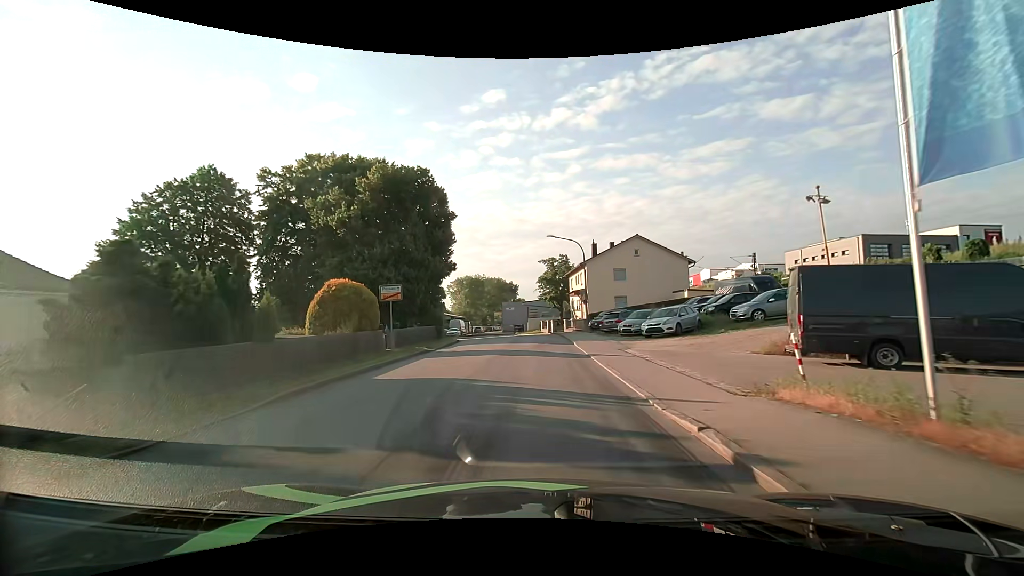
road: unclassified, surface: asphalt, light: Day
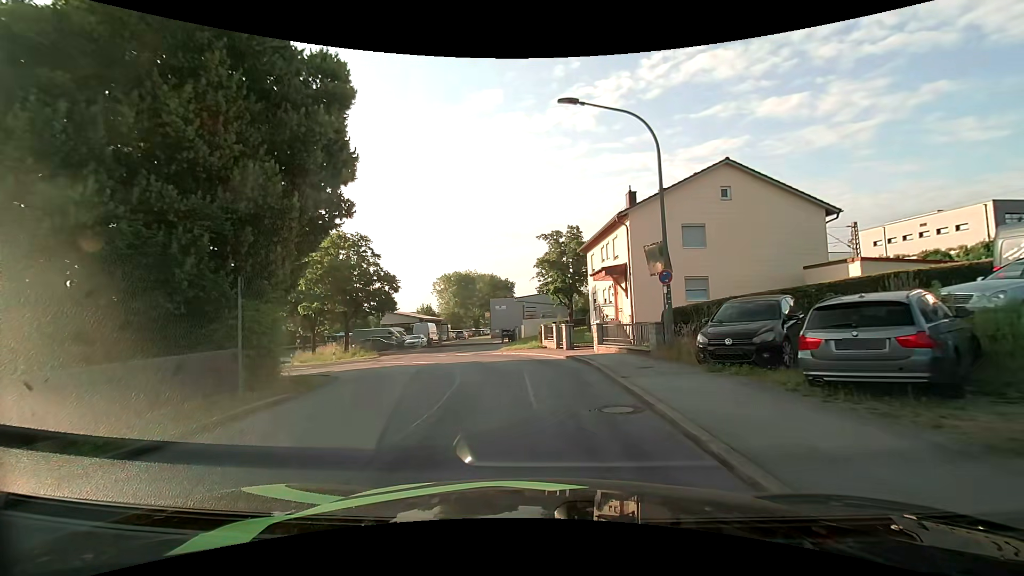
(0.0, +23.6) m; 0°
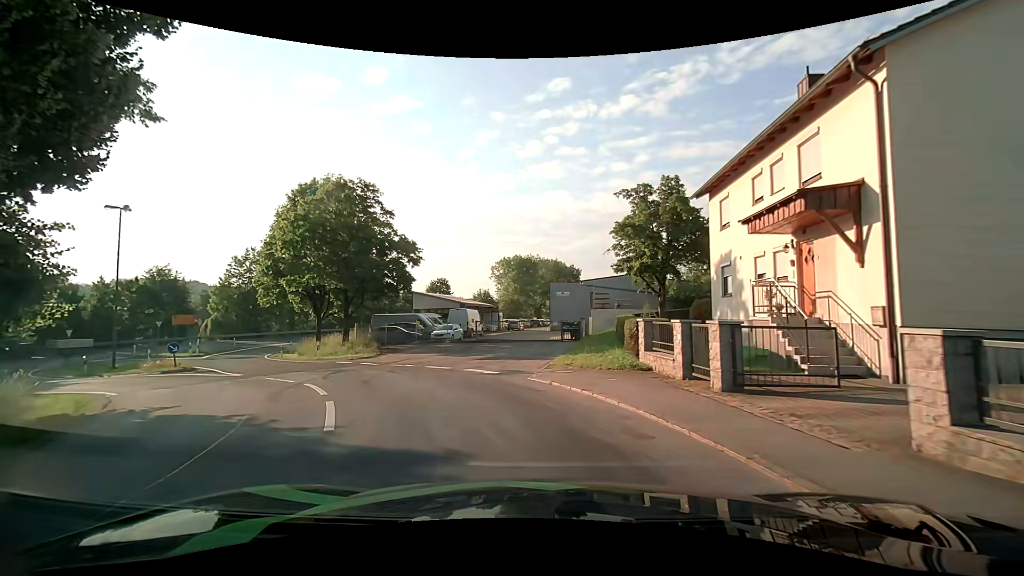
(-0.4, +14.4) m; -7°
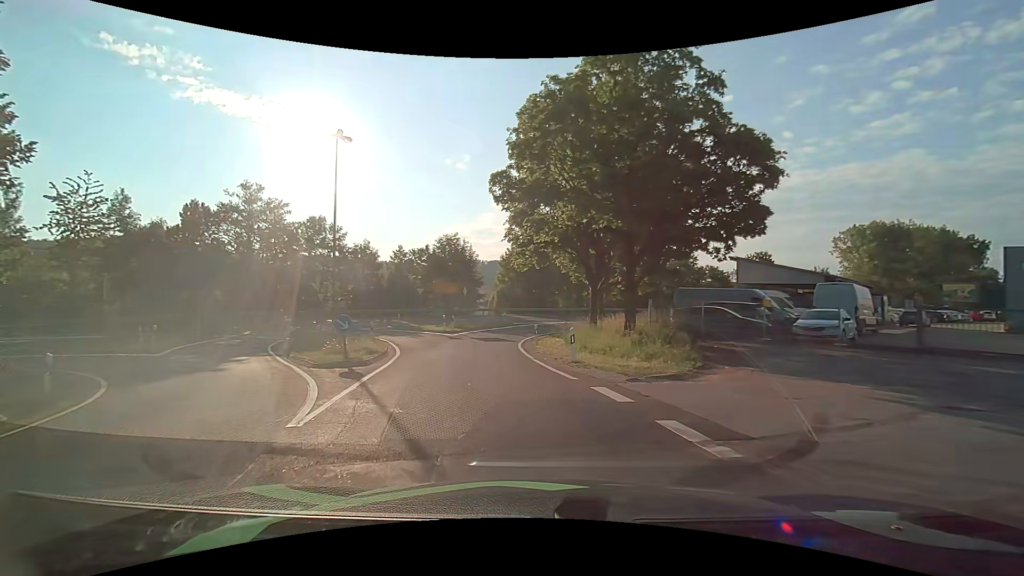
(-4.5, +16.2) m; -33°
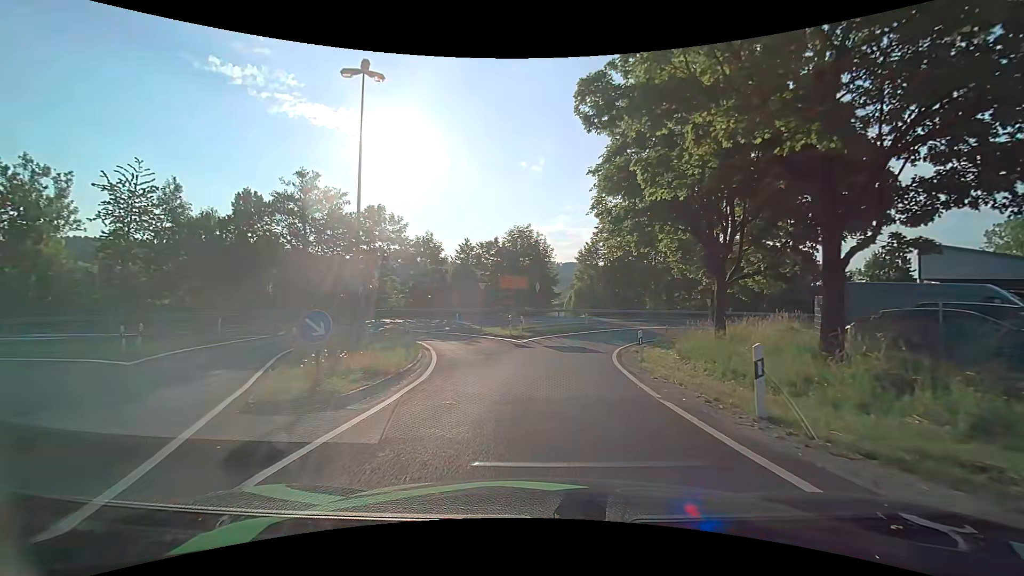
(-0.7, +7.5) m; -9°
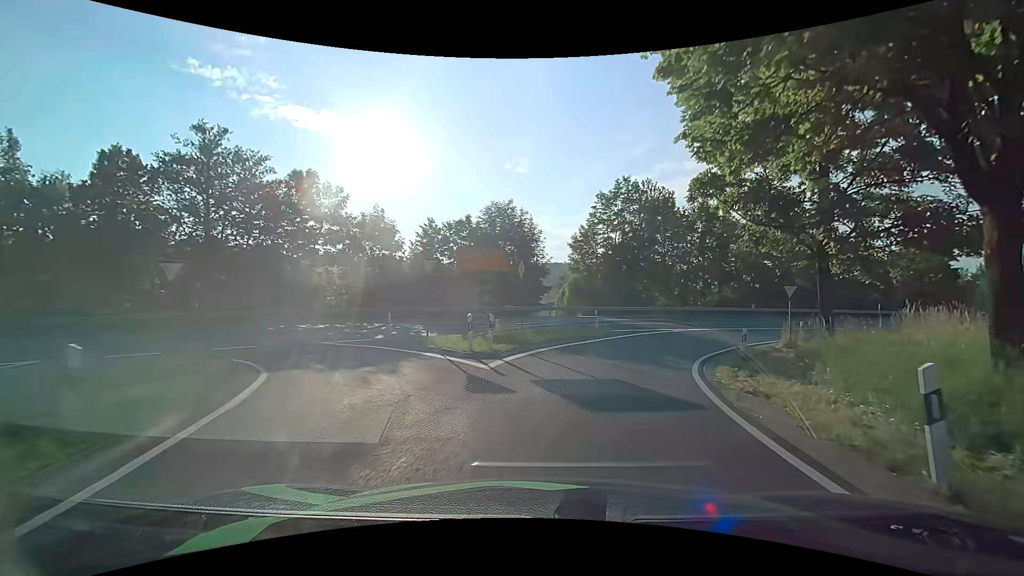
(-0.1, +12.8) m; +2°
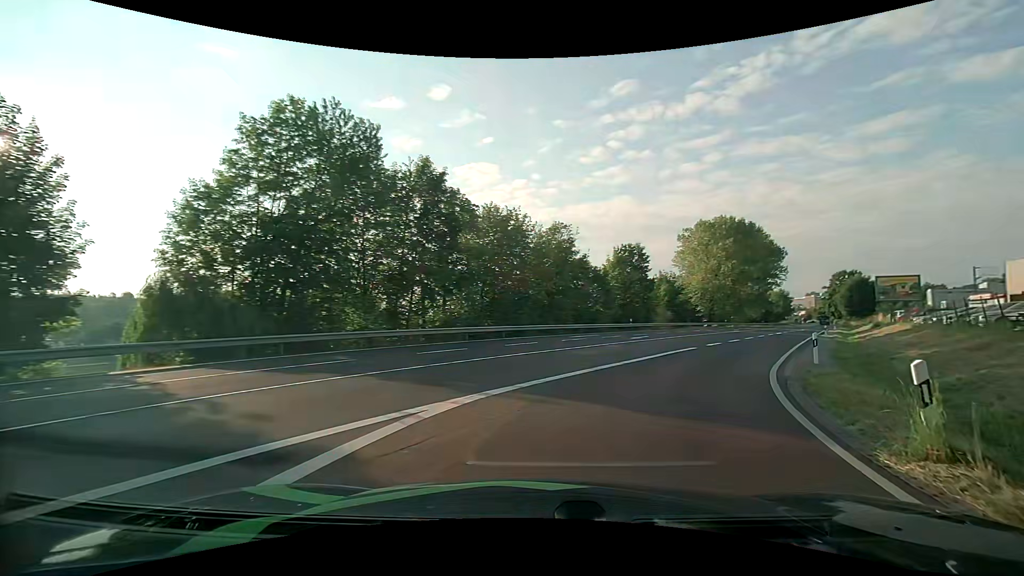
(+4.8, +22.9) m; +31°
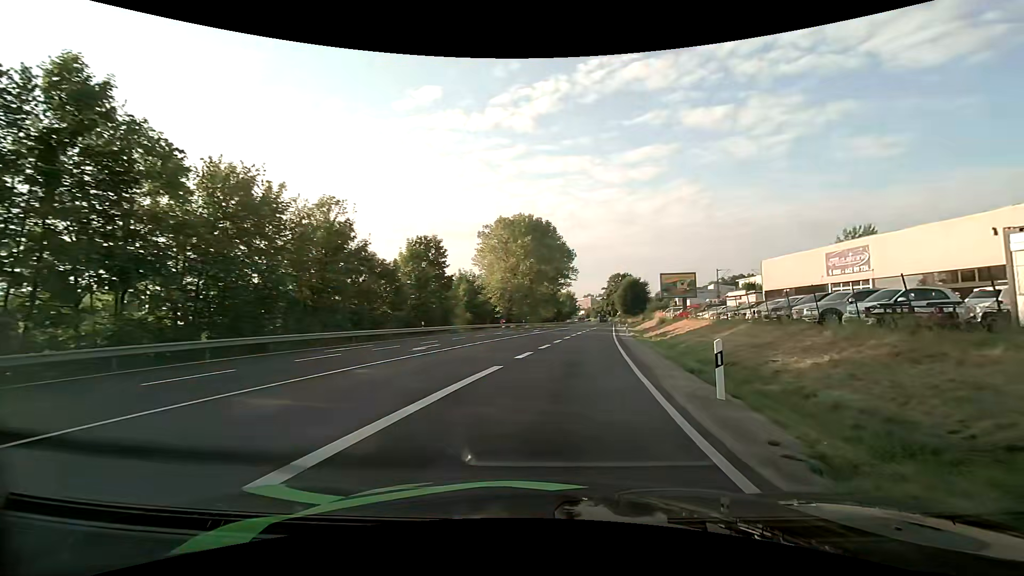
(+2.3, +10.2) m; +23°
(+1, +10) (+2, +20) (+3, +30) (+4, +40) (+6, +50) (+7, +60) (+9, +69) (+10, +79) (+12, +89) (+14, +99) m
